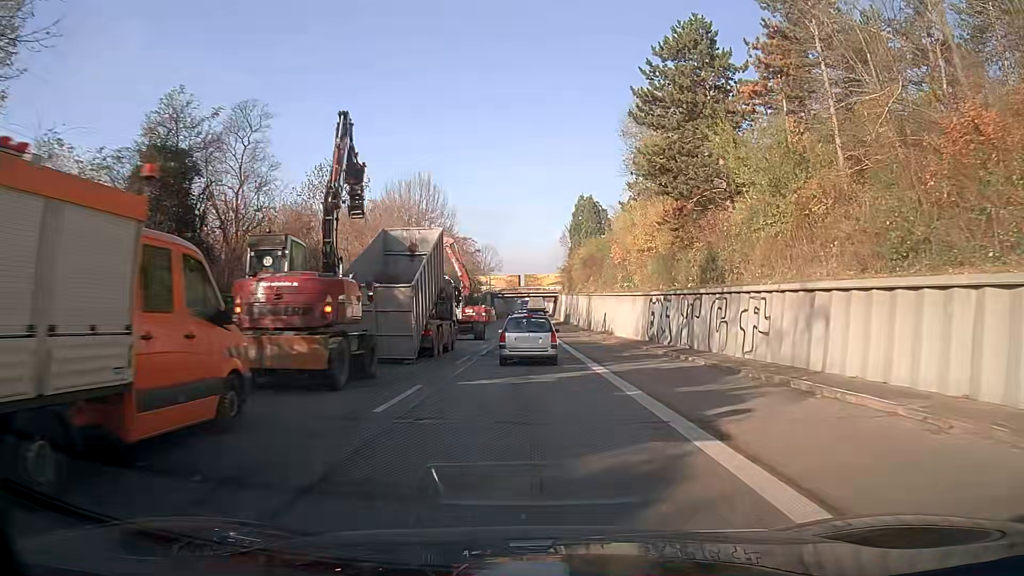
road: trunk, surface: asphalt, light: Day
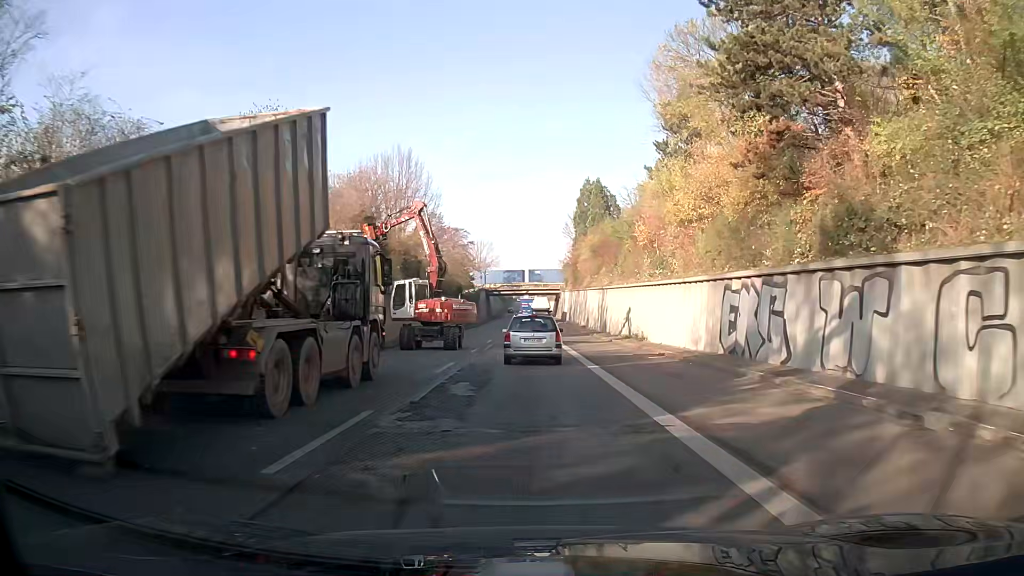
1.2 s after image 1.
(0.0, +15.5) m; 0°
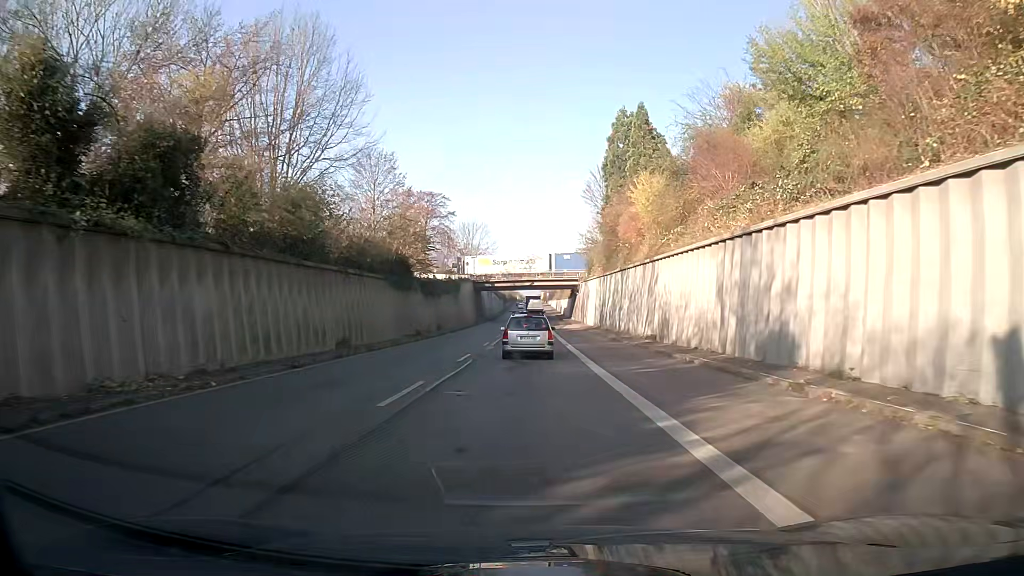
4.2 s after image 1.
(+0.1, +41.3) m; 0°
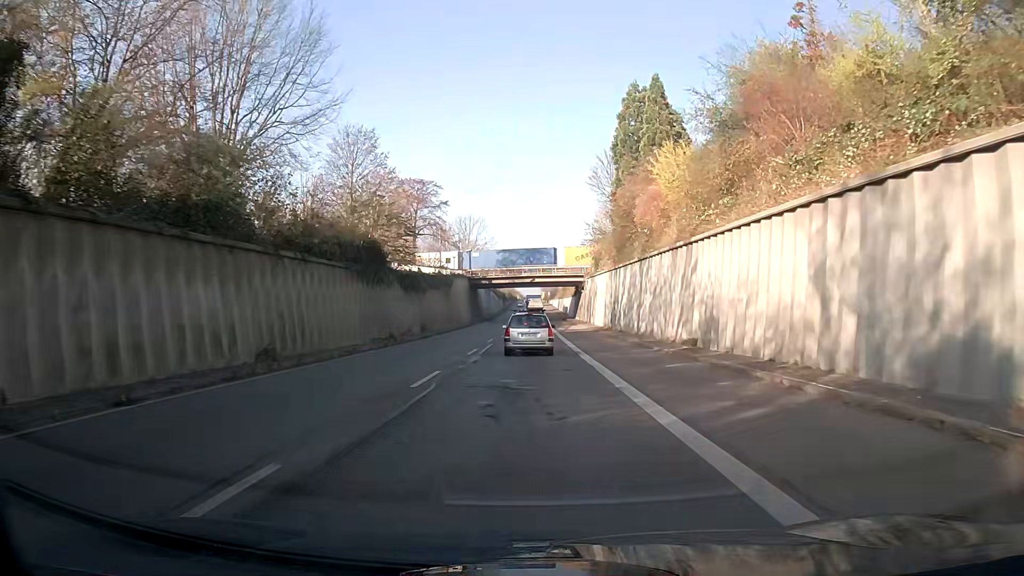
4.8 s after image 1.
(0.0, +8.8) m; 0°
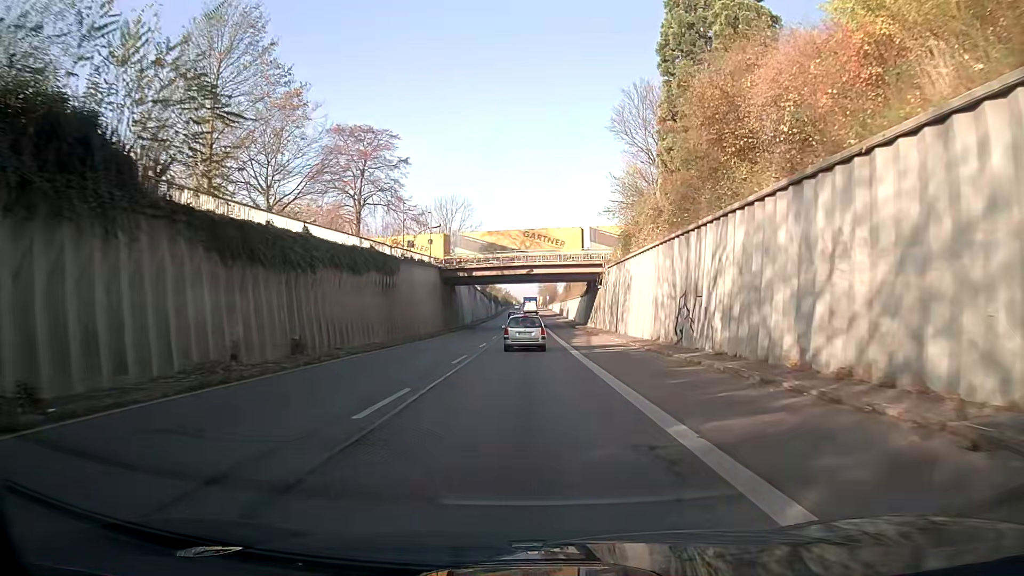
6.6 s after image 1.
(0.0, +27.0) m; 0°
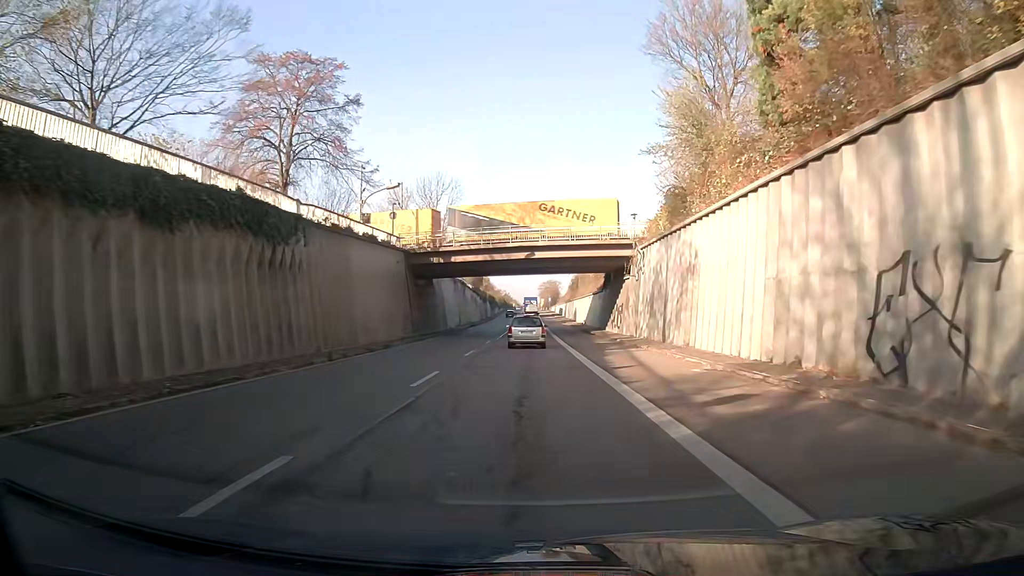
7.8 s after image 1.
(0.0, +18.6) m; 0°
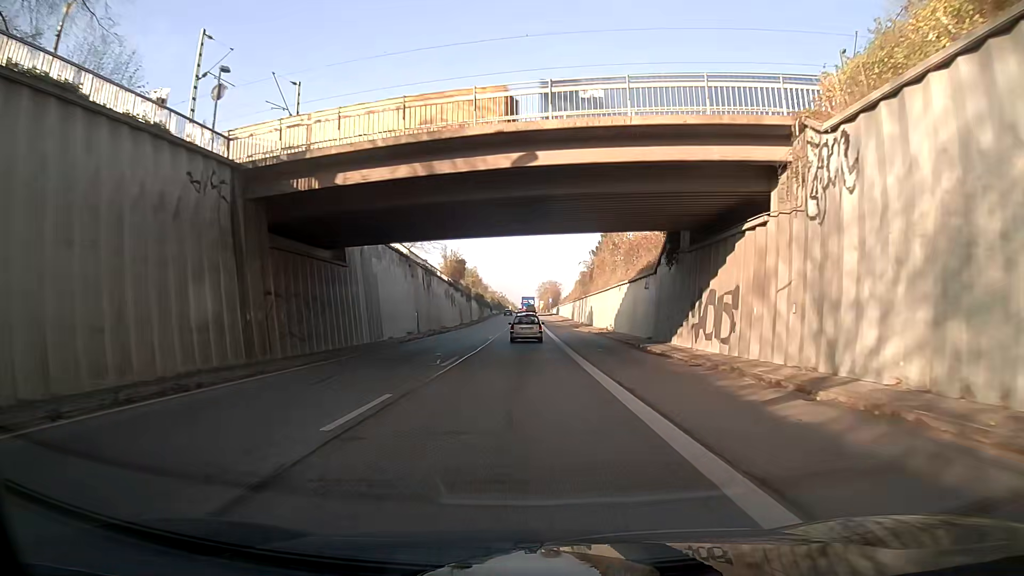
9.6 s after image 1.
(0.0, +28.5) m; 0°
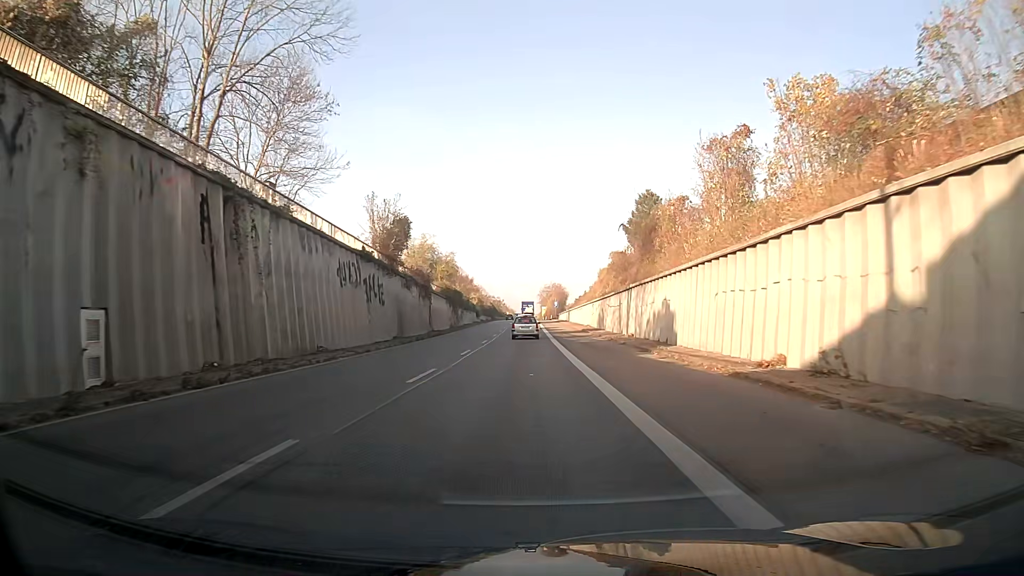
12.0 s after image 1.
(+1.1, +39.5) m; +1°
